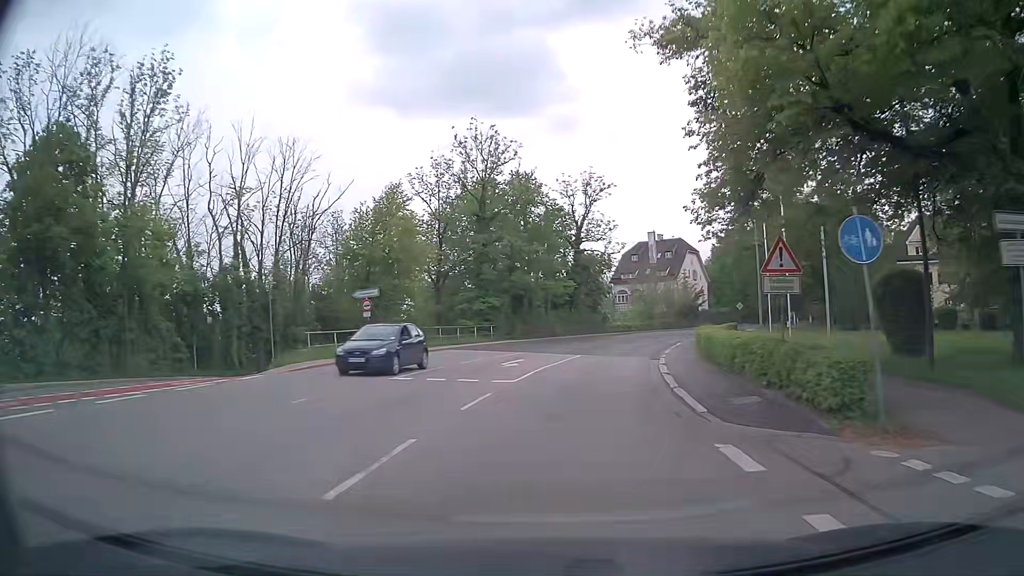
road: secondary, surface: asphalt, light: Day
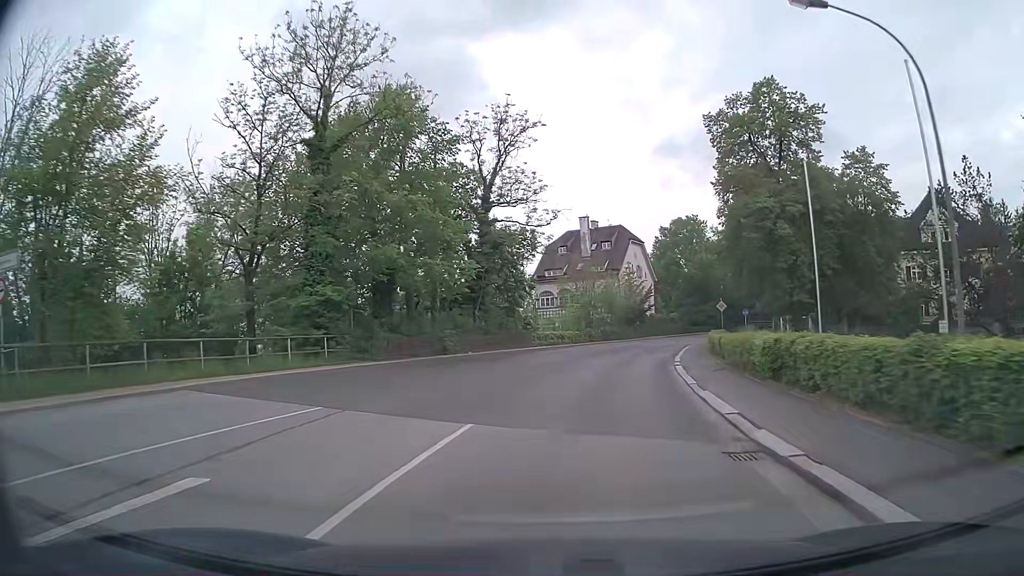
(+1.2, +21.8) m; +6°
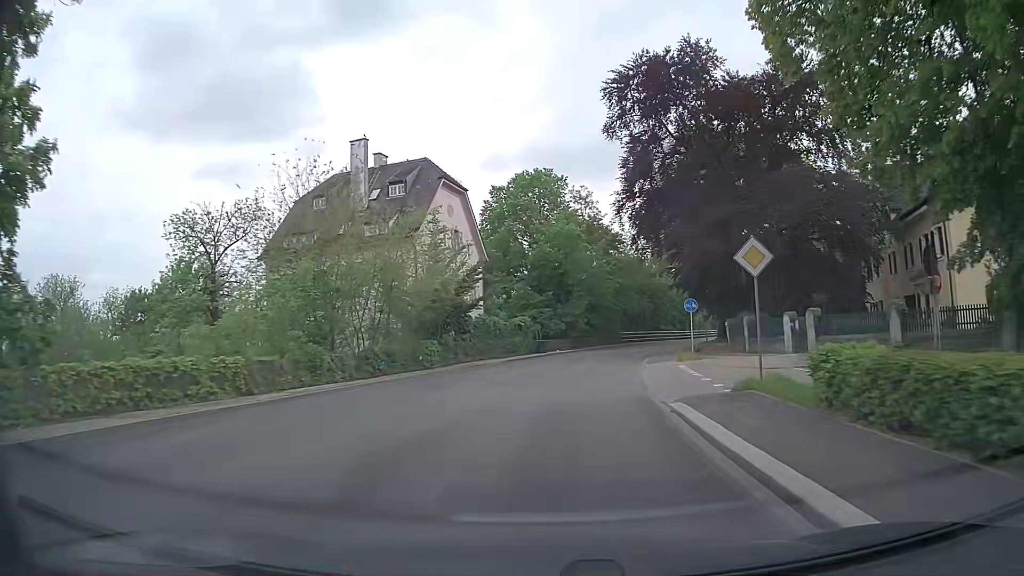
(+5.2, +36.0) m; +15°
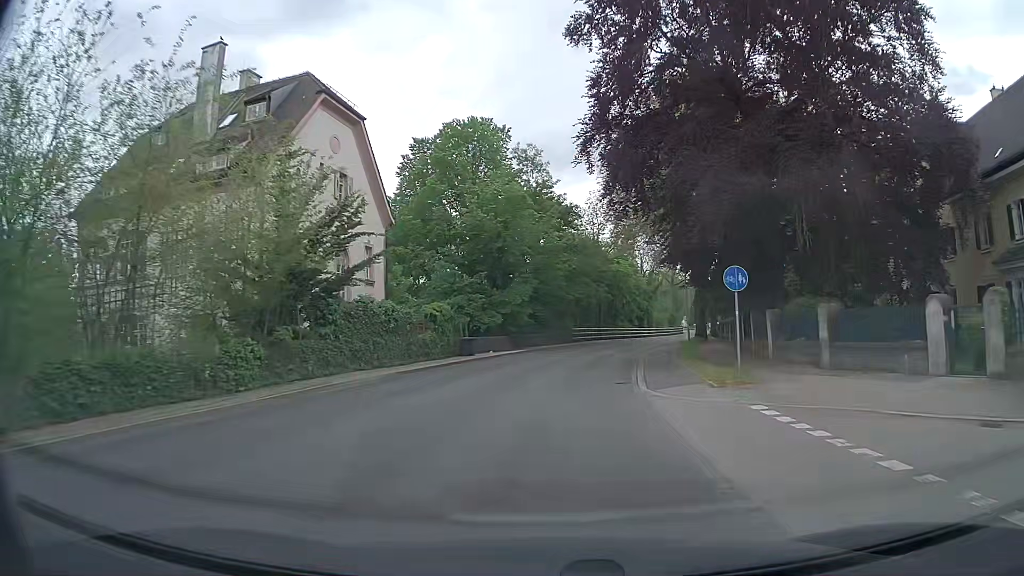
(+0.7, +14.6) m; +5°
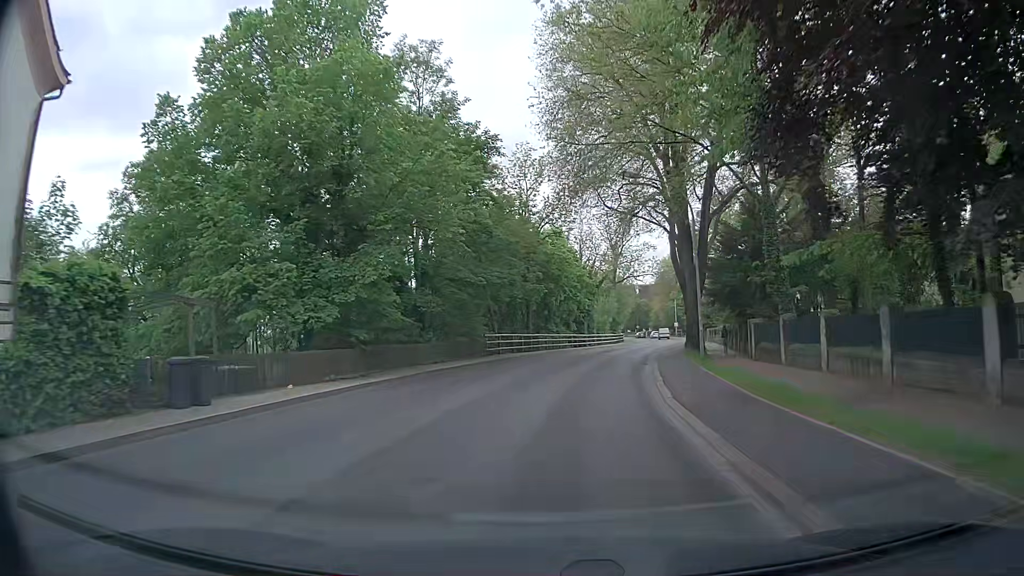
(+1.2, +22.1) m; +6°
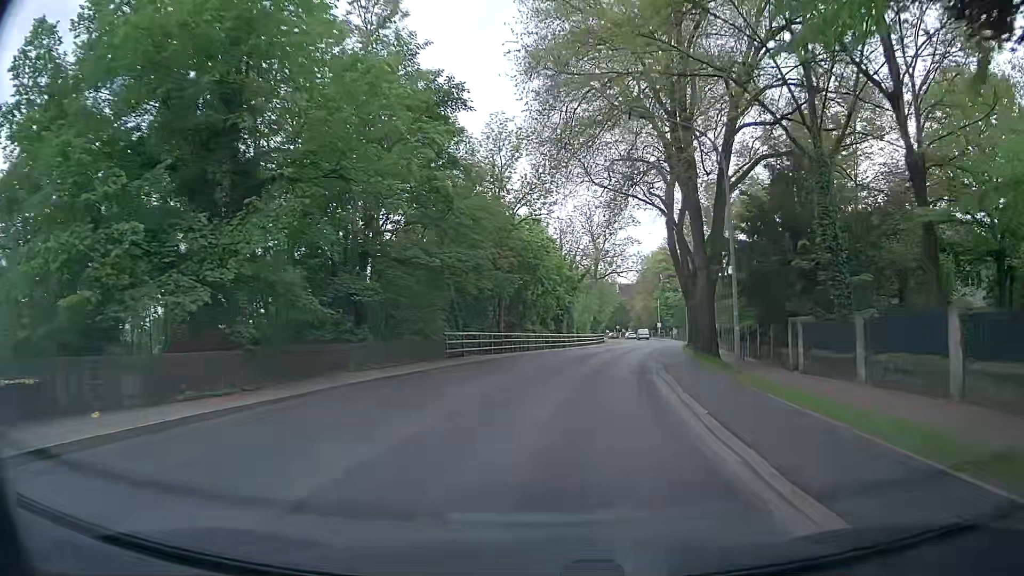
(+0.1, +7.4) m; +2°
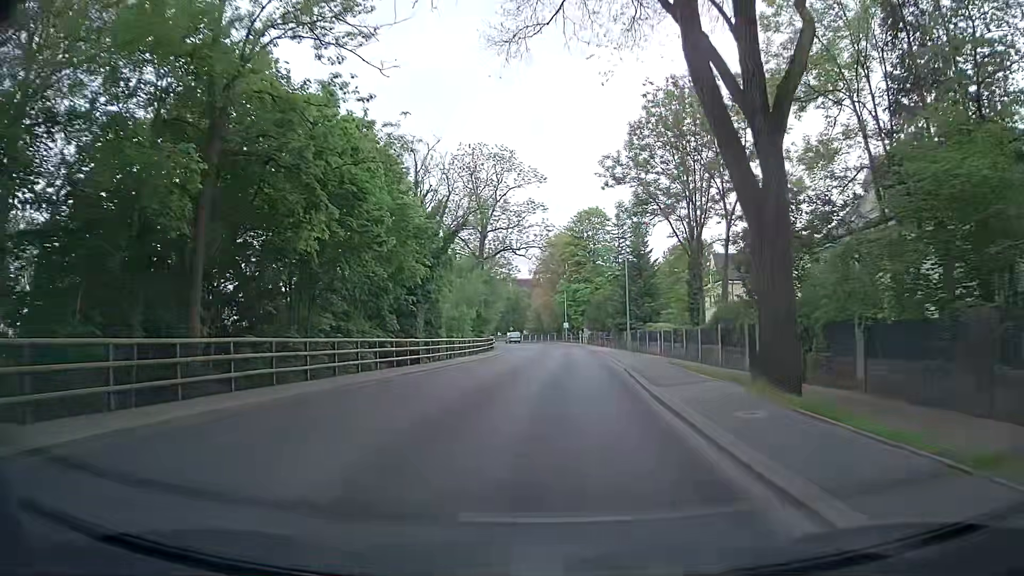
(+3.0, +29.7) m; +9°
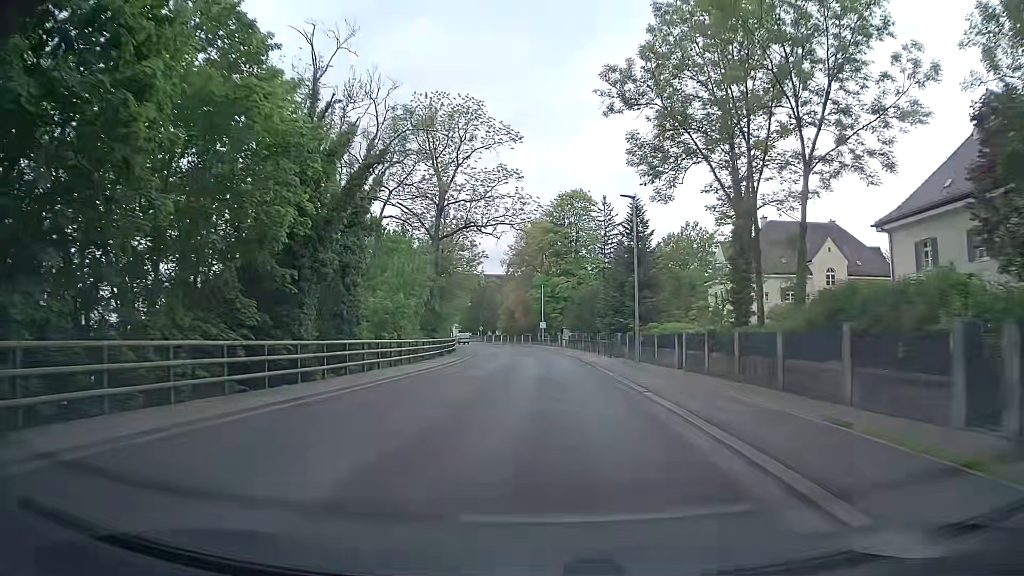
(+0.4, +15.0) m; +3°
(0, +10) (0, +20) (0, +30) (0, +40) (-1, +50) (-1, +60) (-2, +70) (-3, +80) (-5, +90) (-7, +99) m
